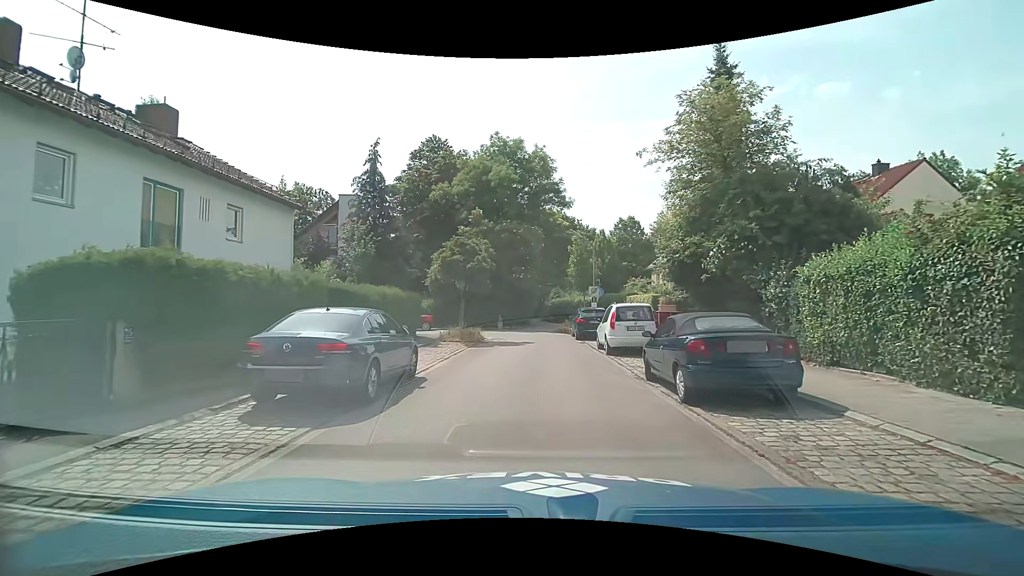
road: residential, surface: asphalt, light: Day
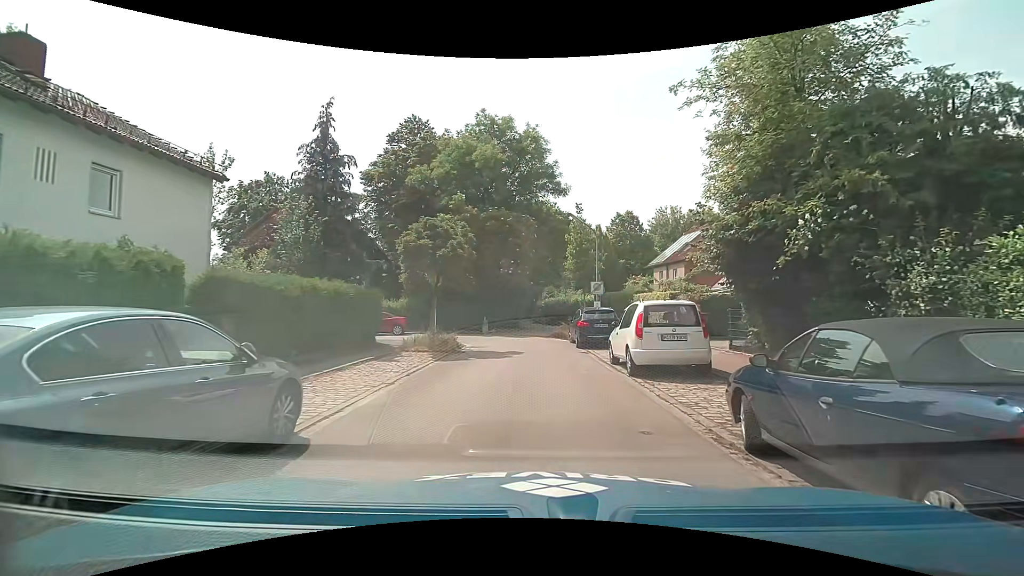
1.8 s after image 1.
(+0.1, +5.2) m; +1°
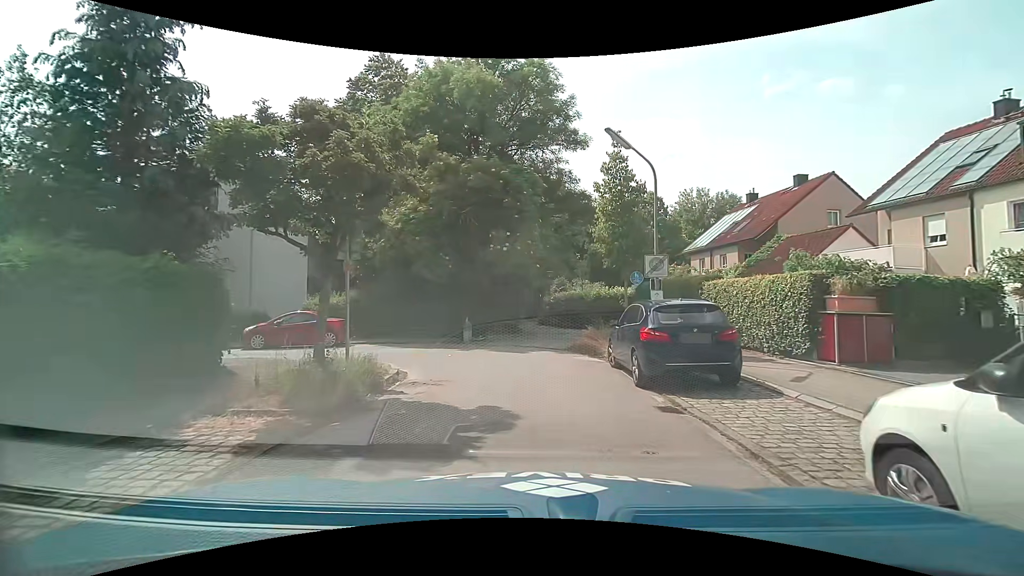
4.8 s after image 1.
(0.0, +10.6) m; 0°
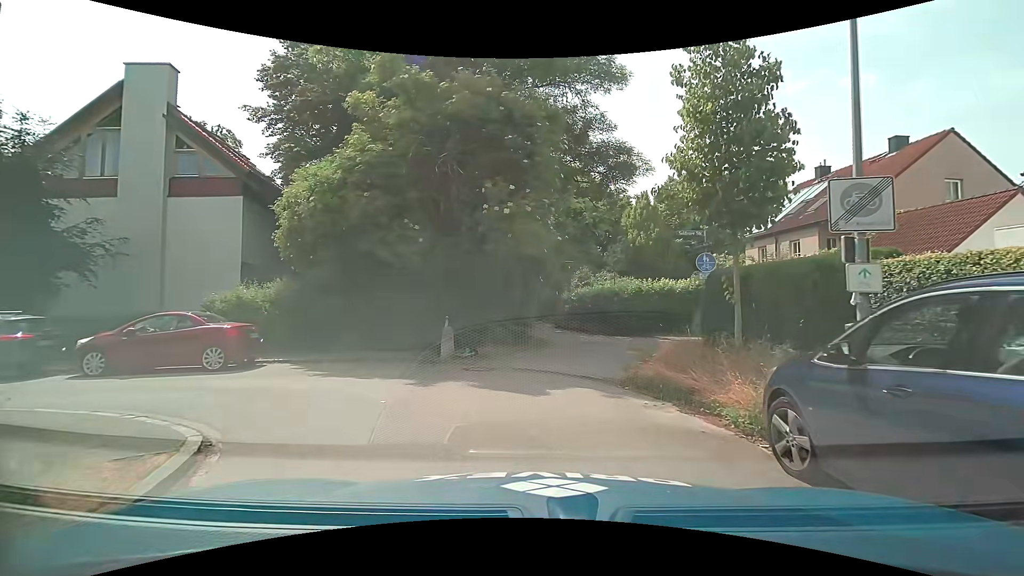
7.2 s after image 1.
(0.0, +7.6) m; -1°
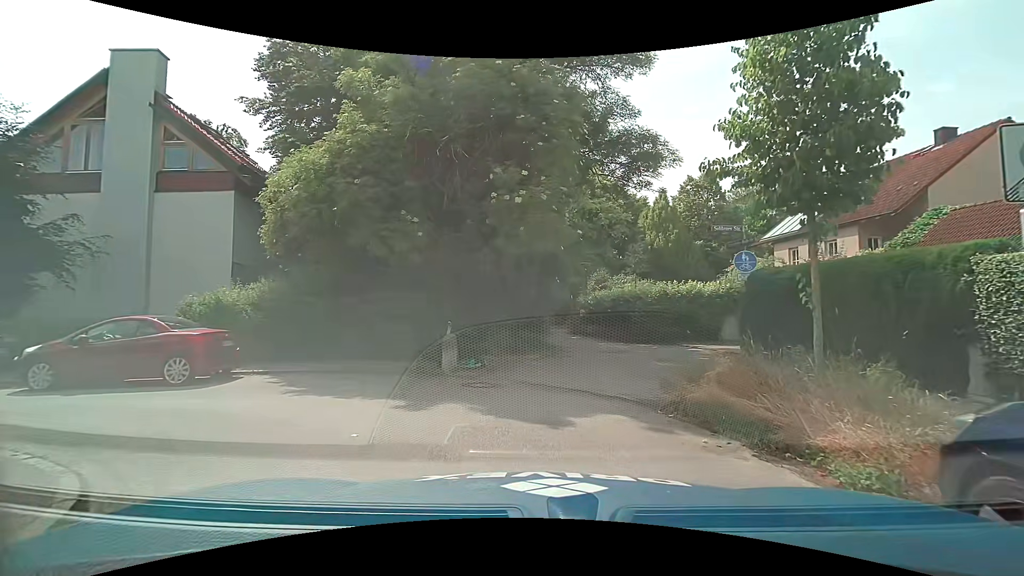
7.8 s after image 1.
(0.0, +1.7) m; 0°
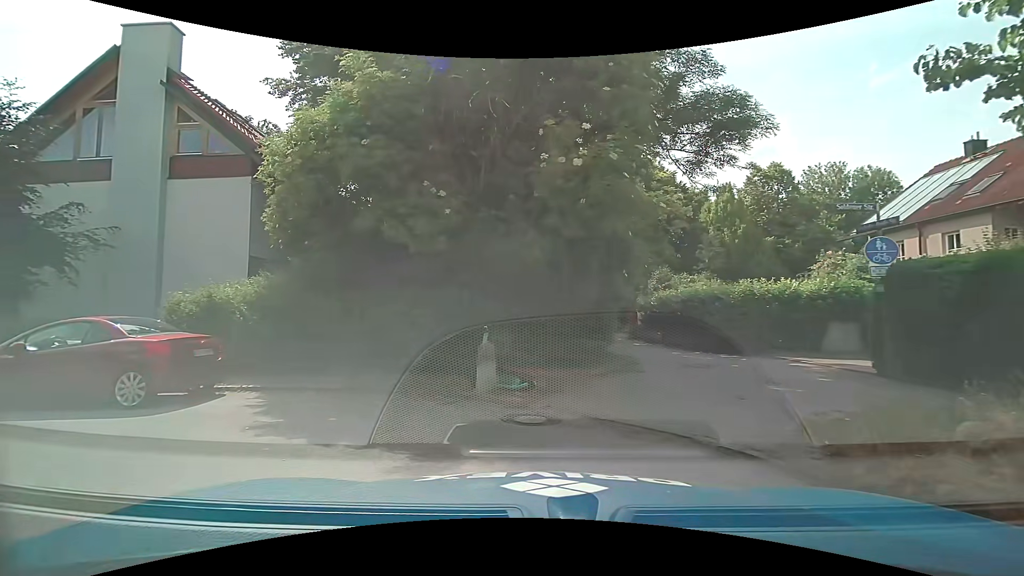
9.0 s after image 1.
(-0.2, +2.8) m; -7°
